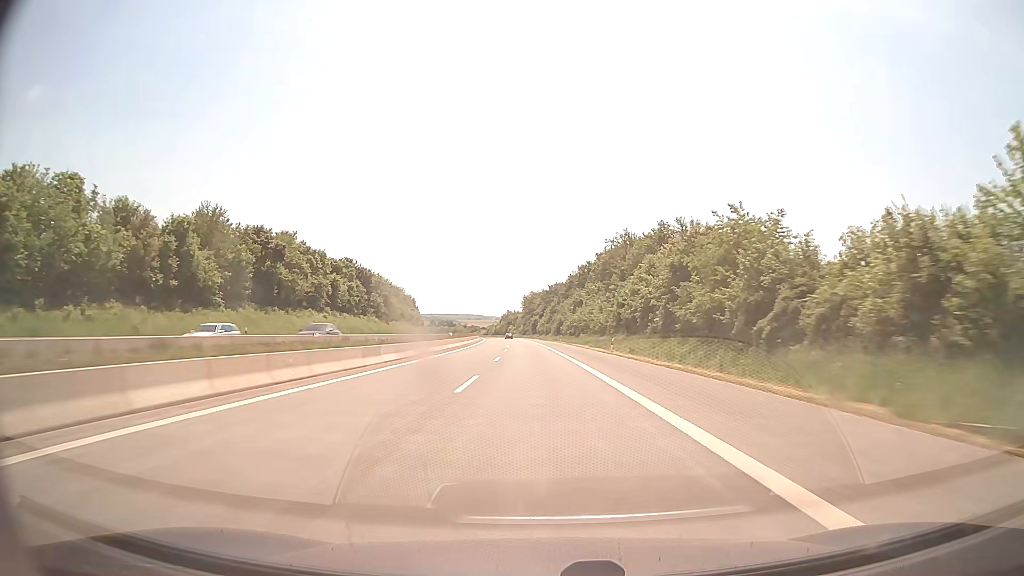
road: motorway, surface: asphalt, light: Day
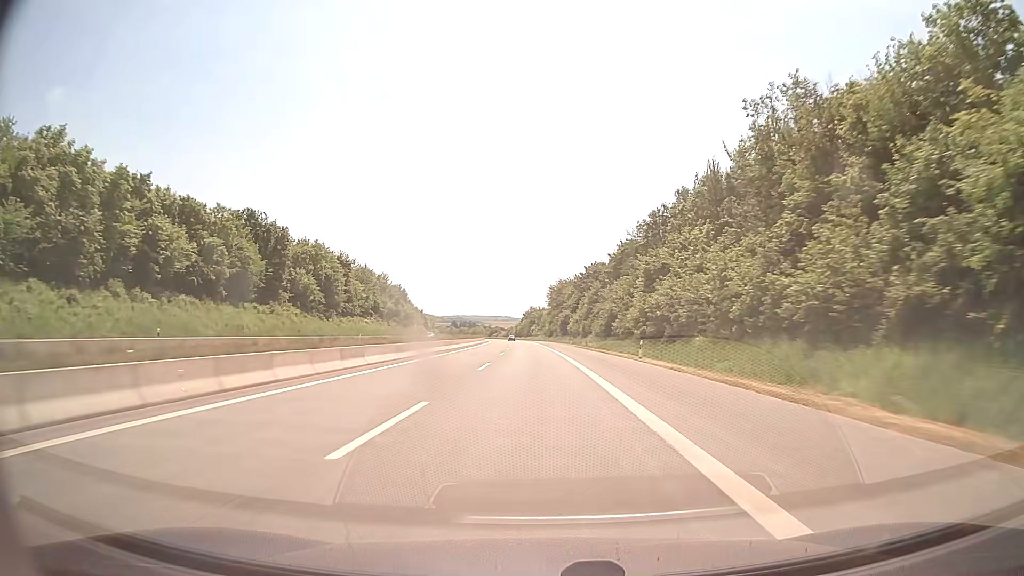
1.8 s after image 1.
(-1.2, +62.4) m; -2°
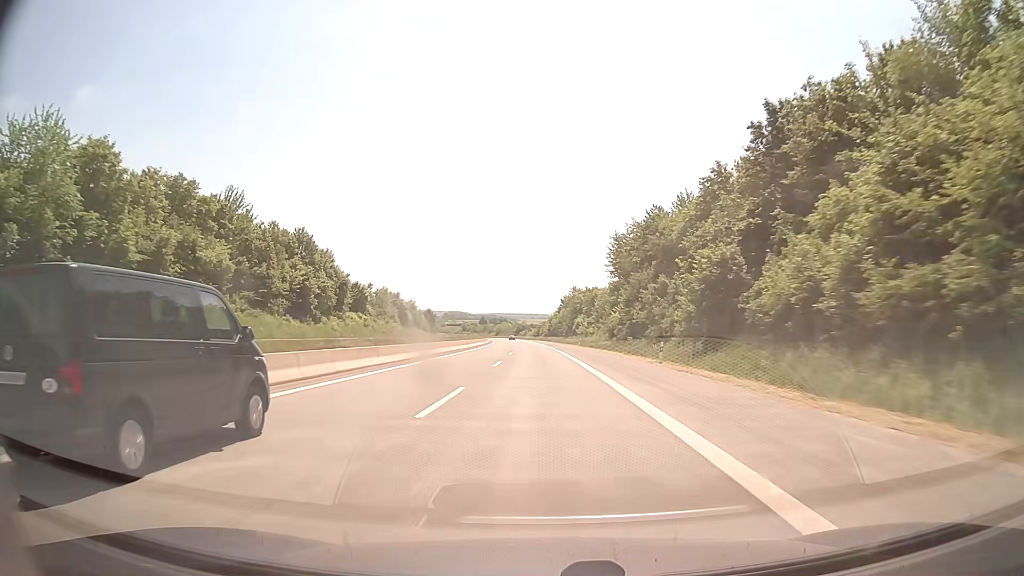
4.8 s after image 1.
(-3.2, +104.1) m; -3°
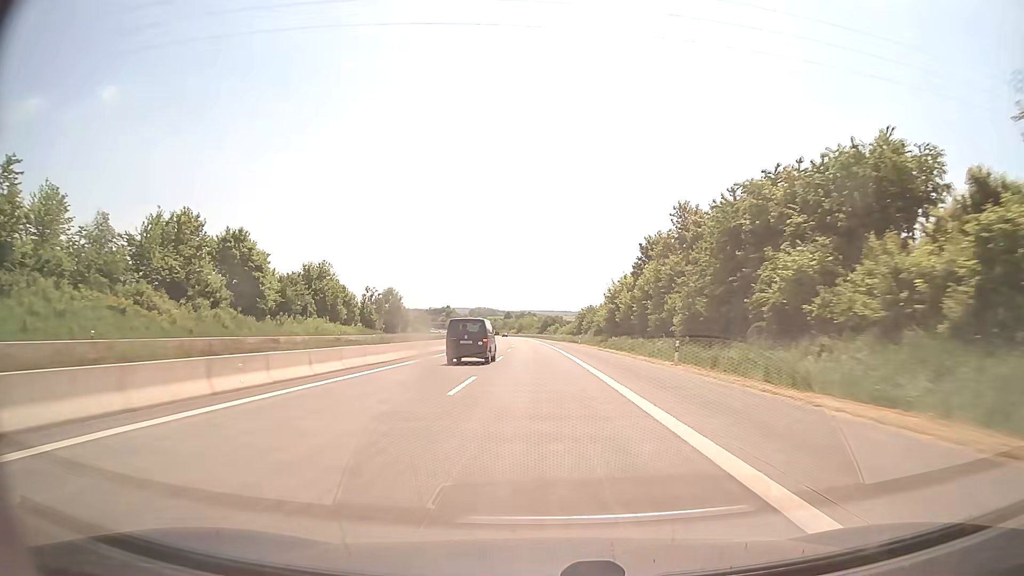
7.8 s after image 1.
(-2.2, +104.2) m; -3°
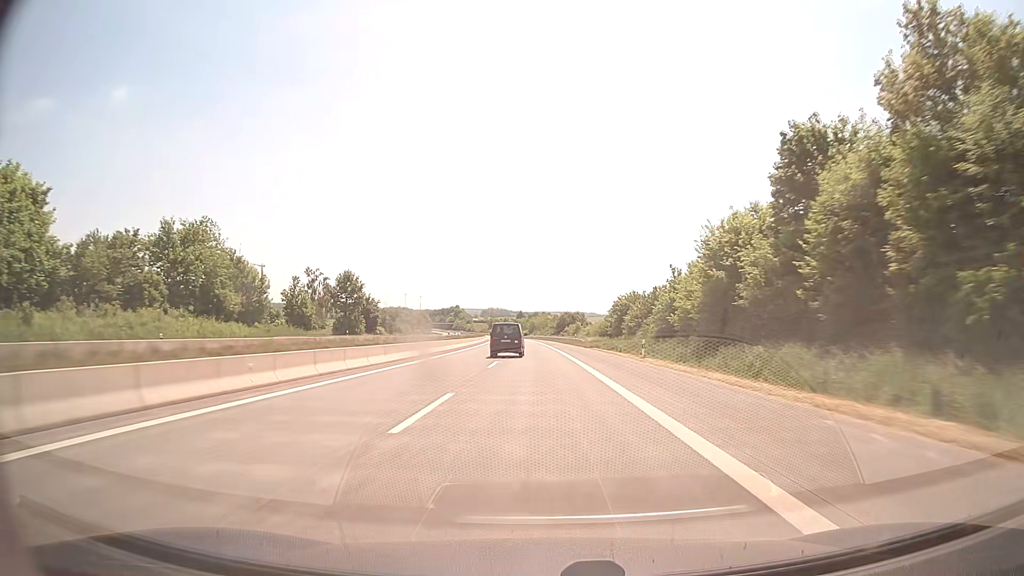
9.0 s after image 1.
(-0.5, +41.6) m; -1°
(0, +10) (0, +20) (0, +30) (0, +40) (-1, +50) (-1, +60) (-1, +70) (-2, +80) (-2, +90) (-3, +100) m
